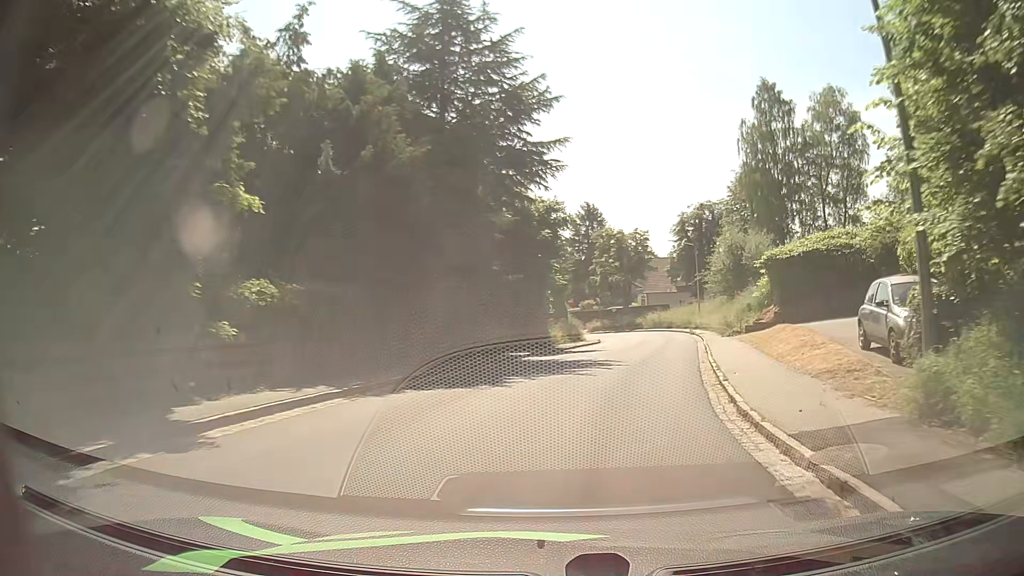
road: tertiary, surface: asphalt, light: Day
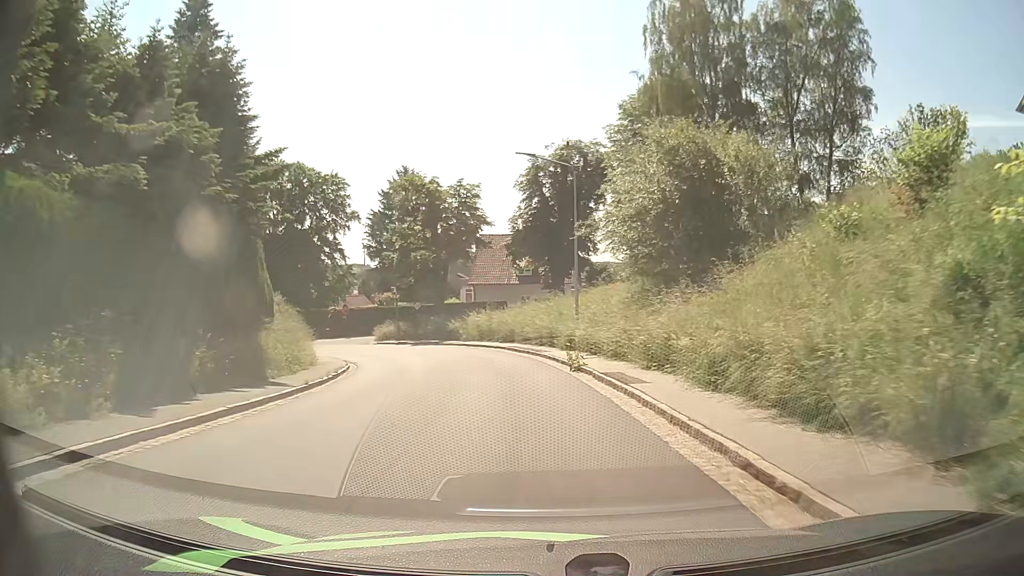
(+4.5, +31.8) m; +13°
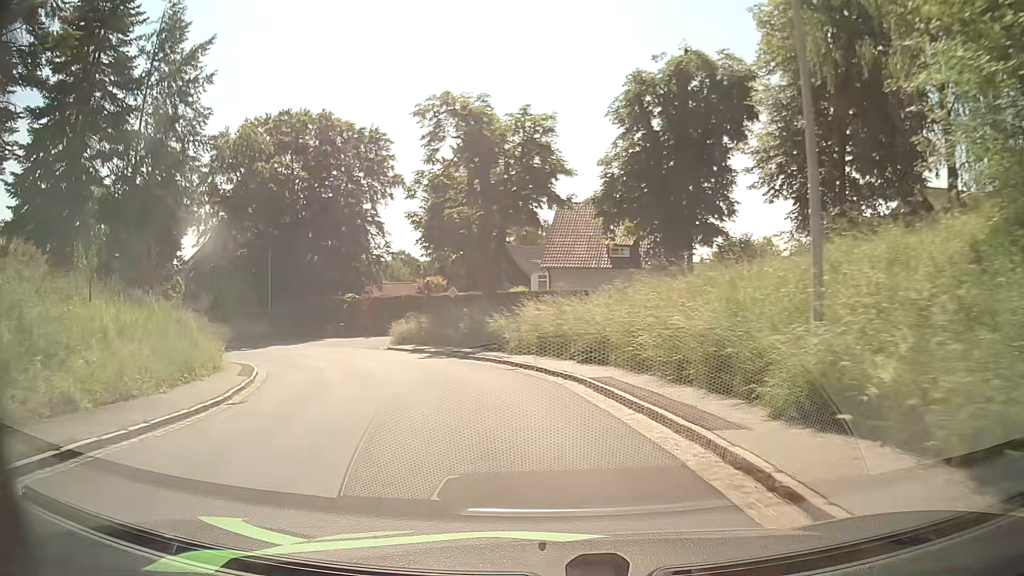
(-0.7, +18.7) m; -6°
(-1, +10) (-3, +20) (-8, +29) (-14, +37) (-21, +43) (-30, +48) (-39, +51) (-49, +54) (-59, +56) (-68, +59) m
